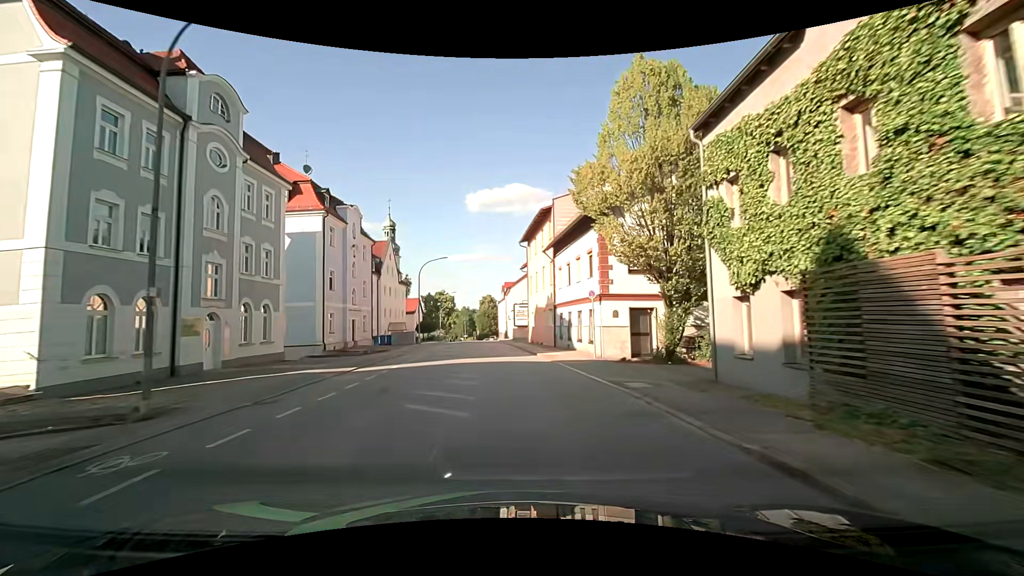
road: tertiary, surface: asphalt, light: Day
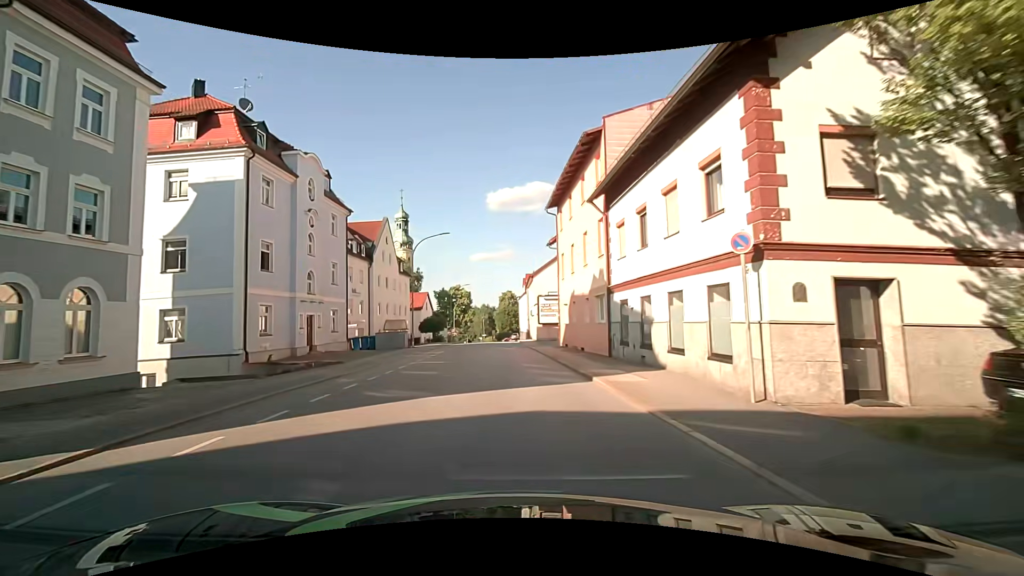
(-0.3, +12.9) m; -3°
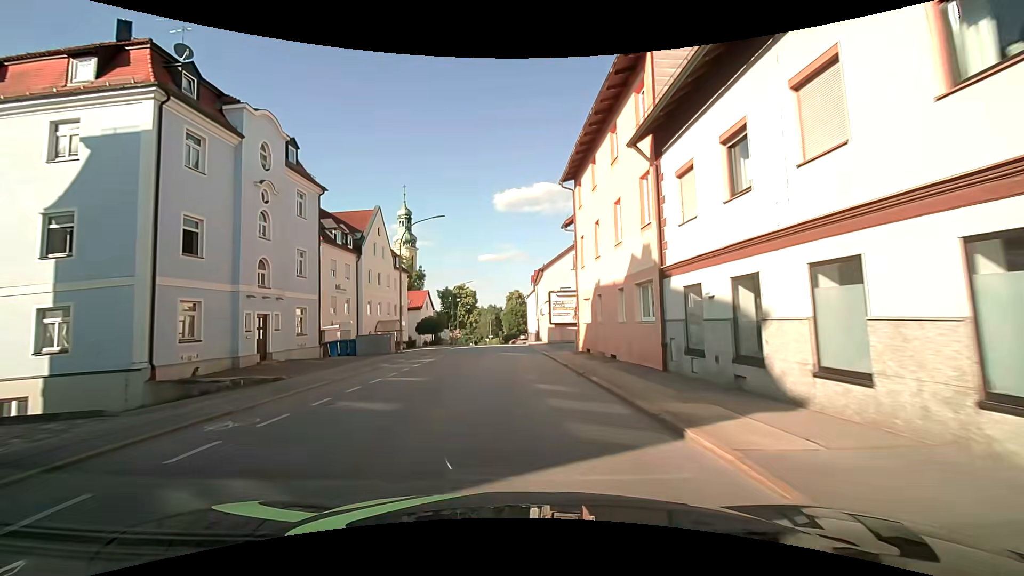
(-0.1, +6.3) m; -2°
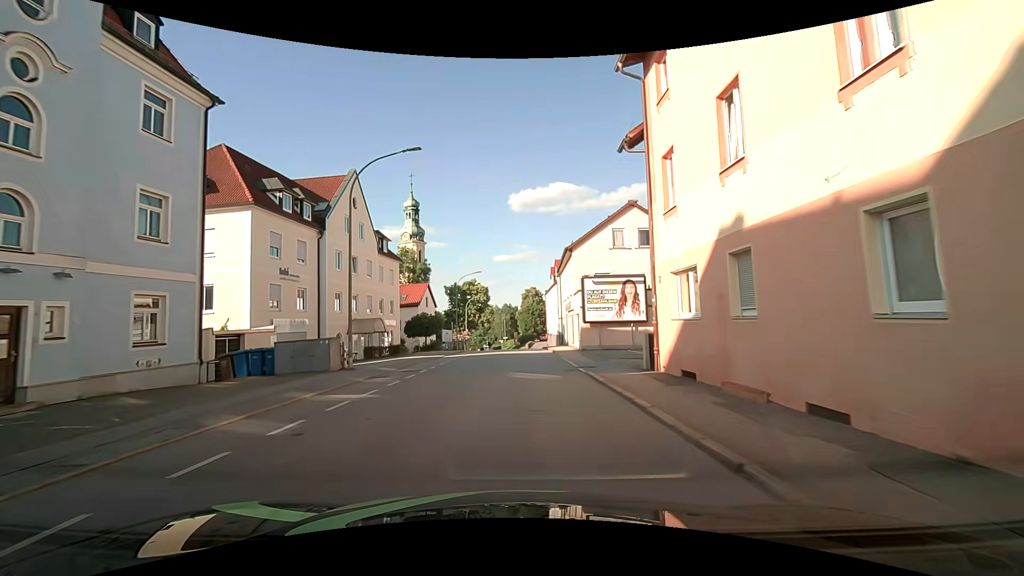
(+0.1, +12.5) m; -1°
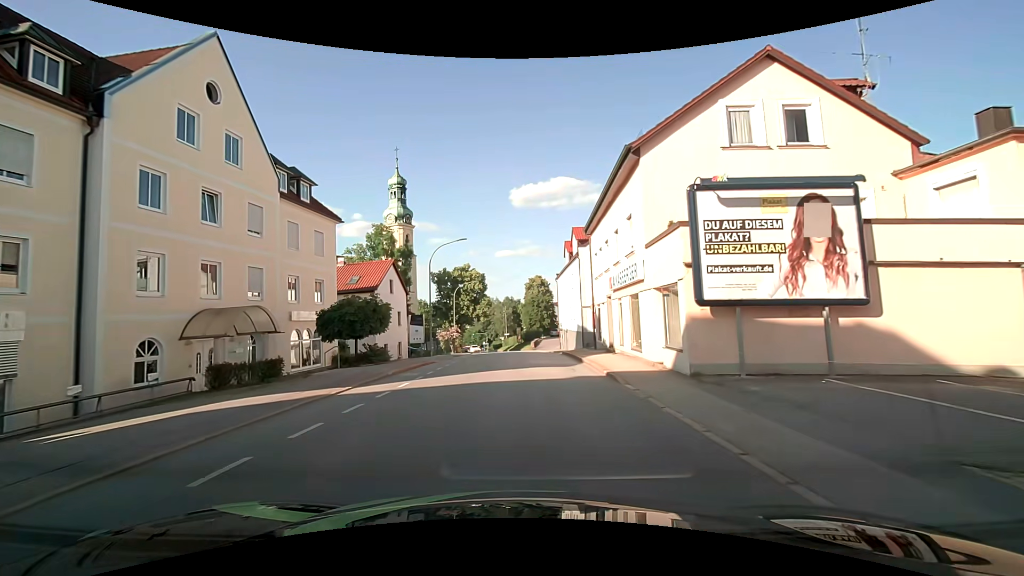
(-0.1, +18.5) m; +1°
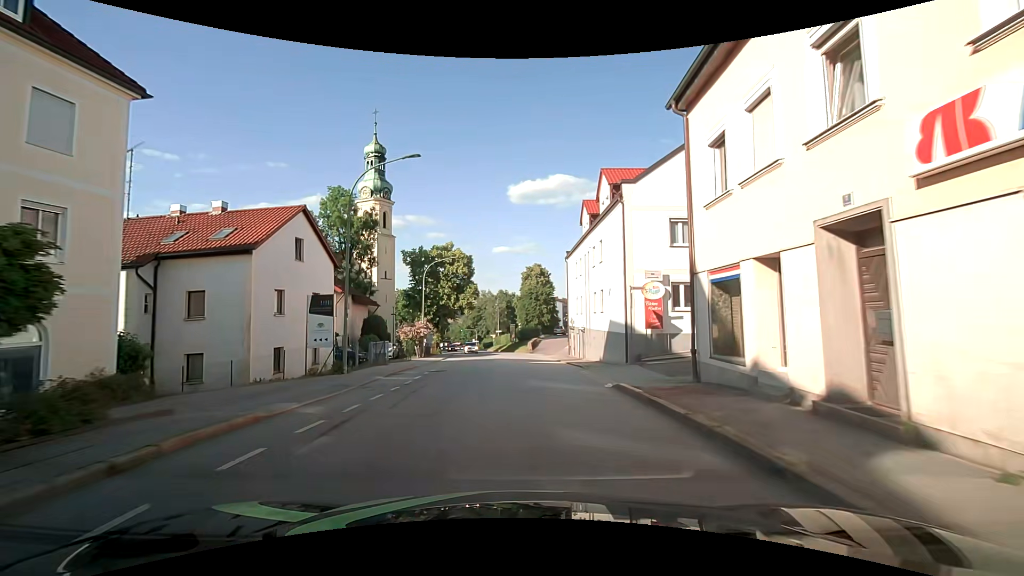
(-0.2, +17.5) m; -1°
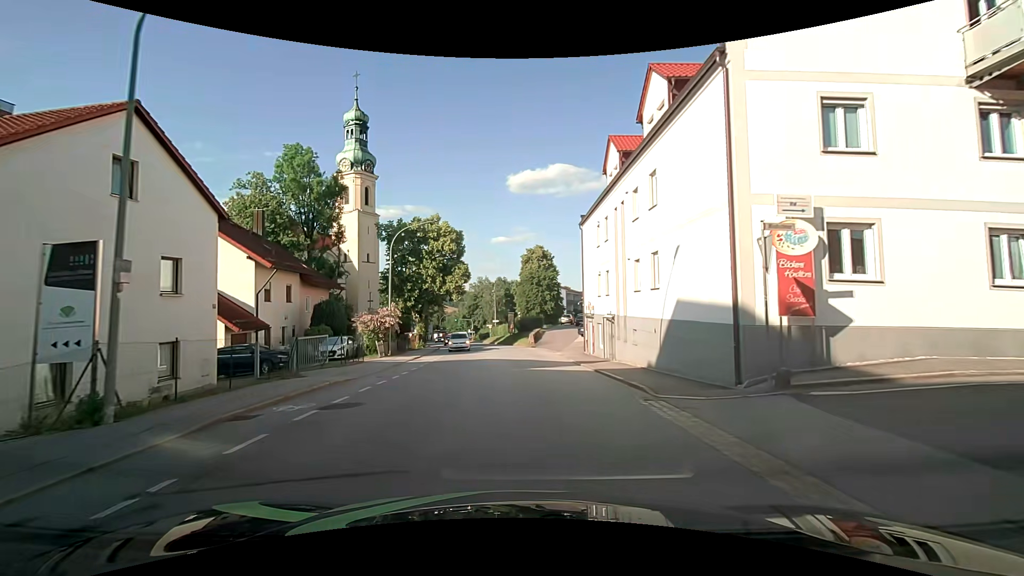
(+0.2, +11.3) m; +2°
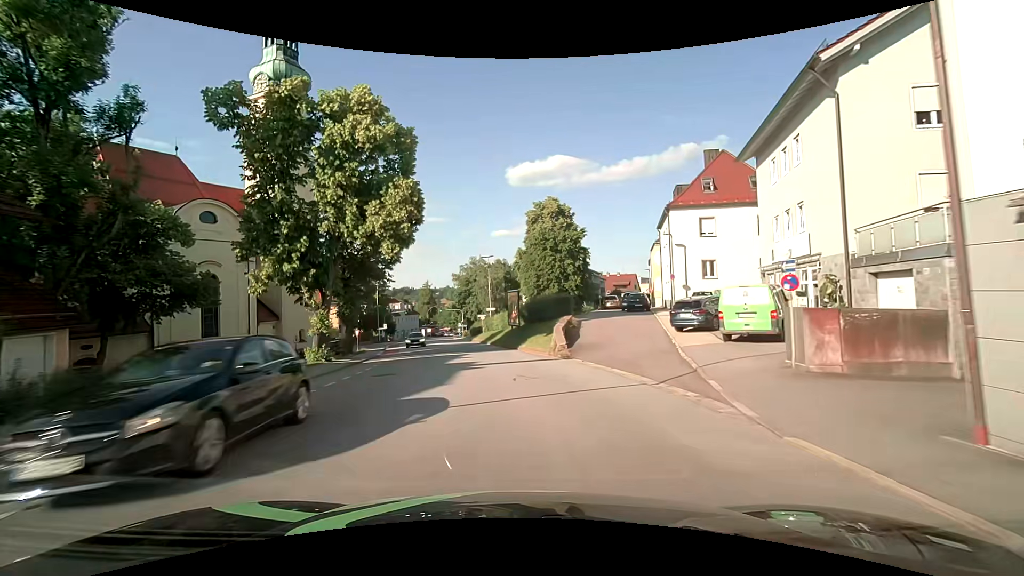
(-1.0, +29.5) m; -1°
(0, +10) (-1, +20) (-2, +30) (-4, +40) (-6, +50) (-8, +59) (-10, +69) (-12, +79) (-13, +89) (-15, +99) m
